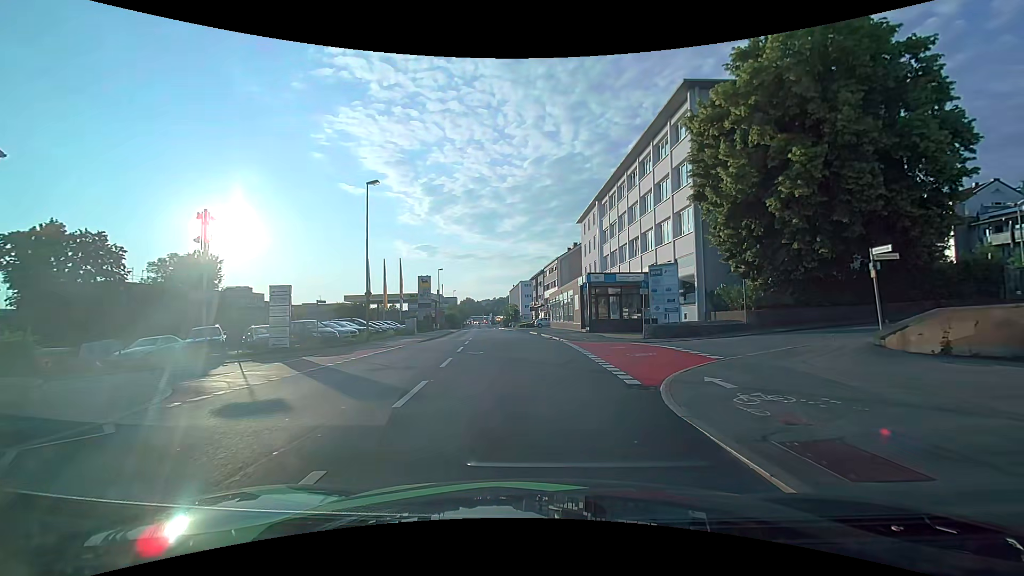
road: tertiary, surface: asphalt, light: Day
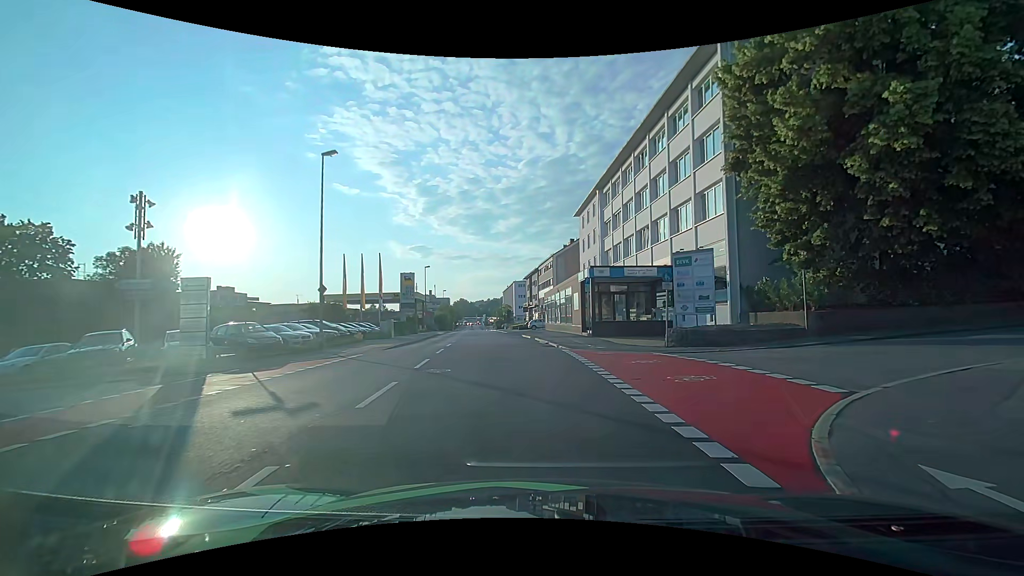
(0.0, +5.8) m; +1°
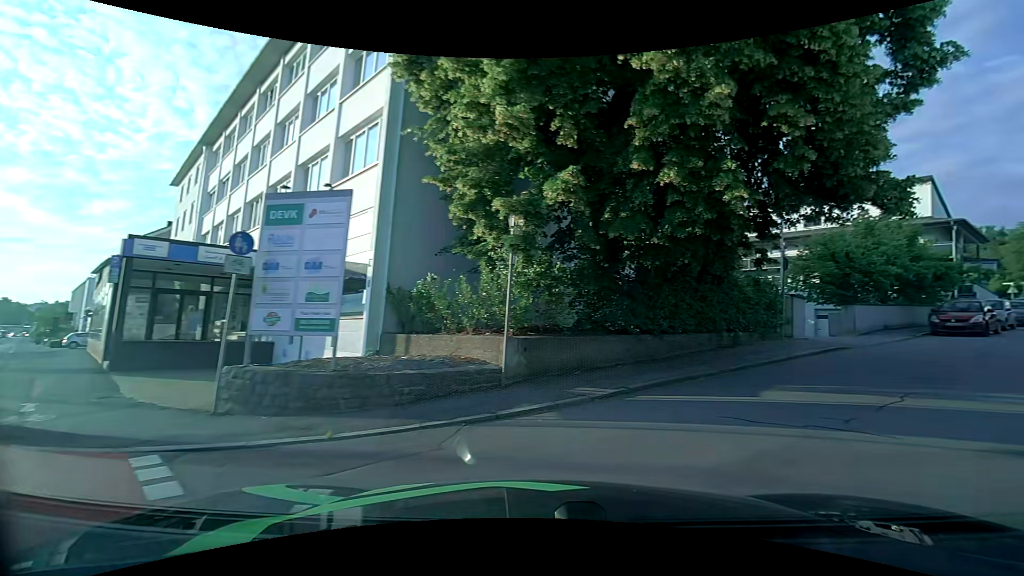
(+2.4, +11.3) m; +38°
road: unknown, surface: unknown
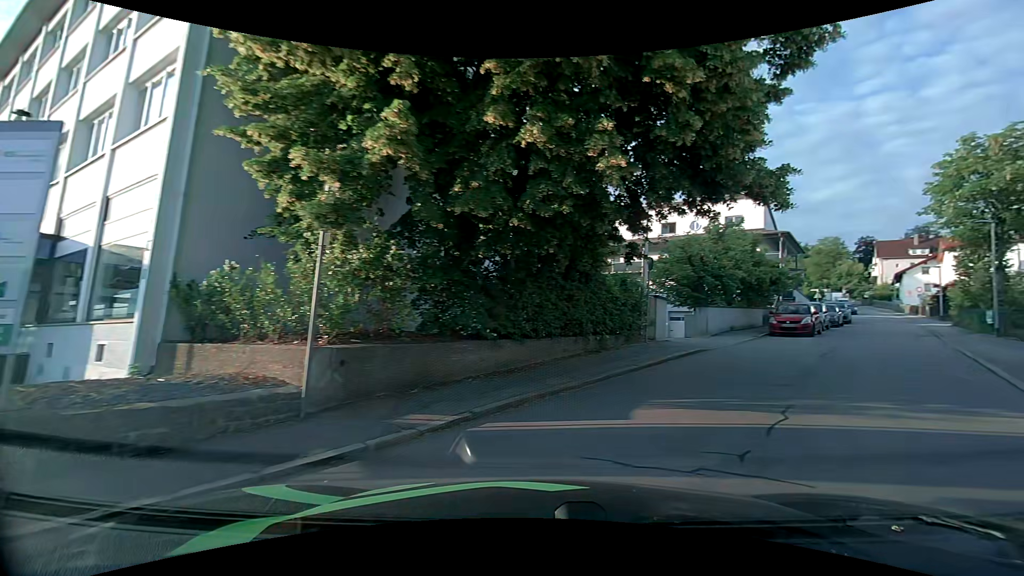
(+0.3, +2.3) m; +14°
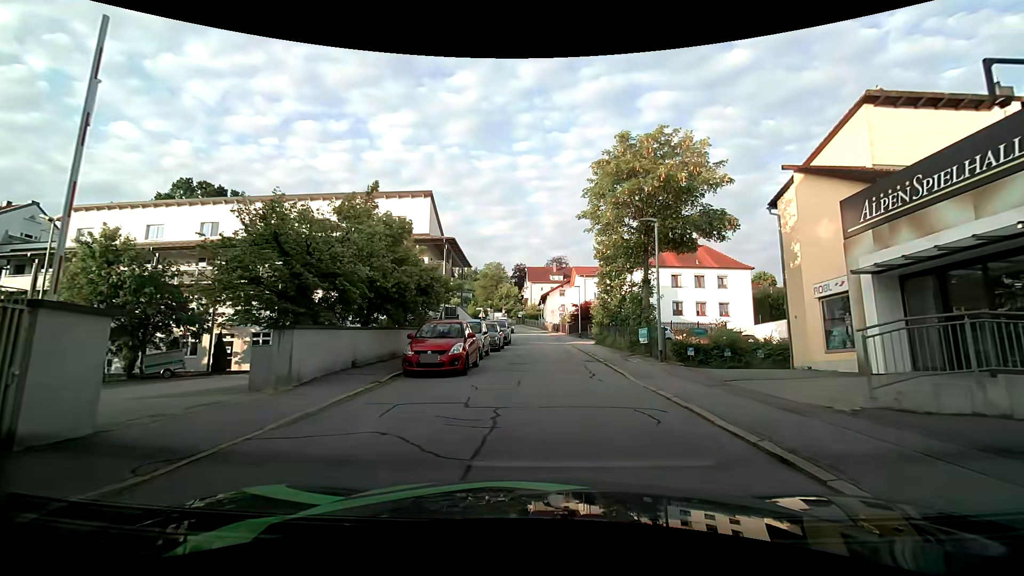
(+4.9, +10.4) m; +35°
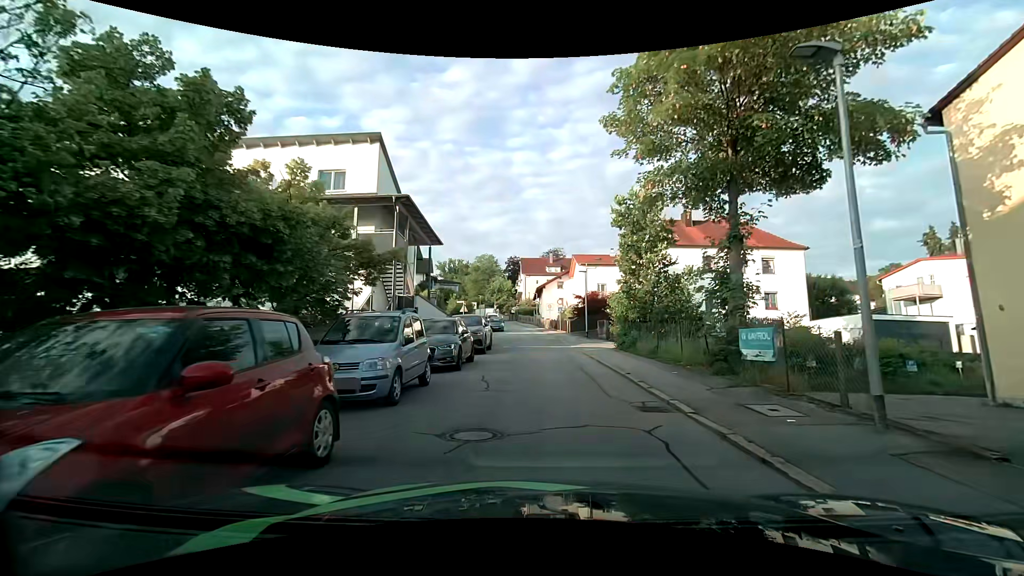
(+0.2, +11.2) m; +1°
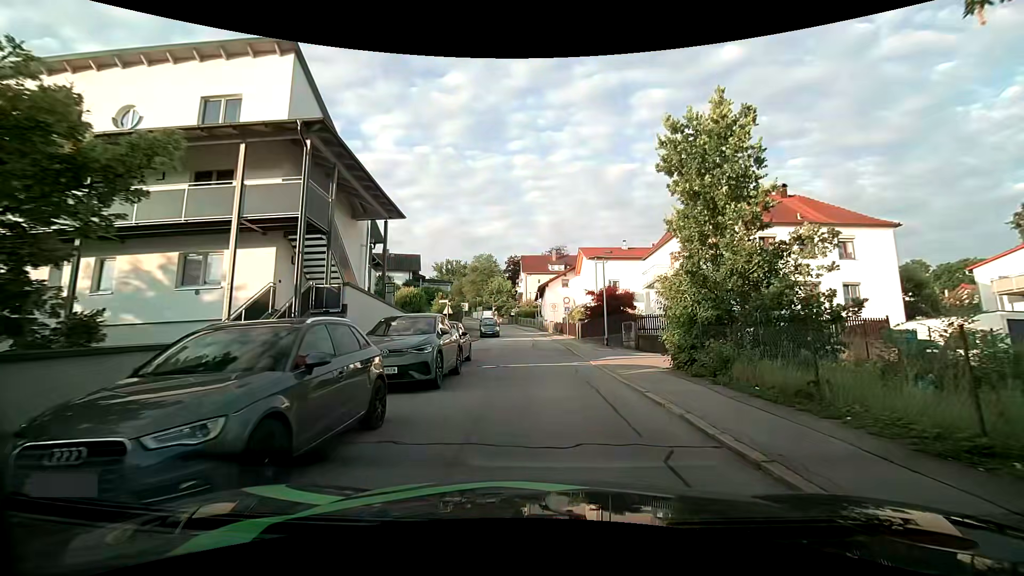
(0.0, +9.7) m; +2°
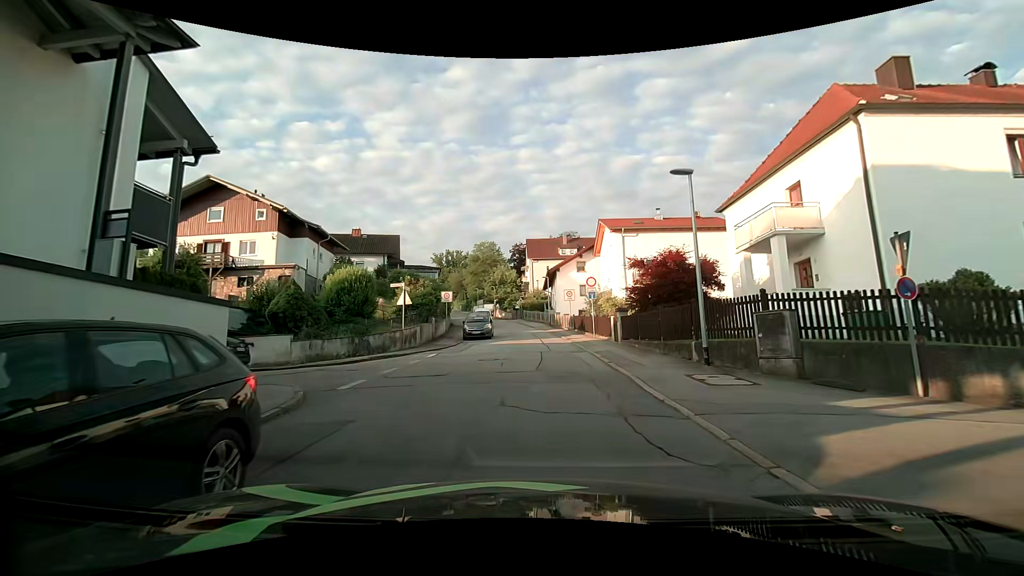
(-0.5, +14.7) m; -3°
